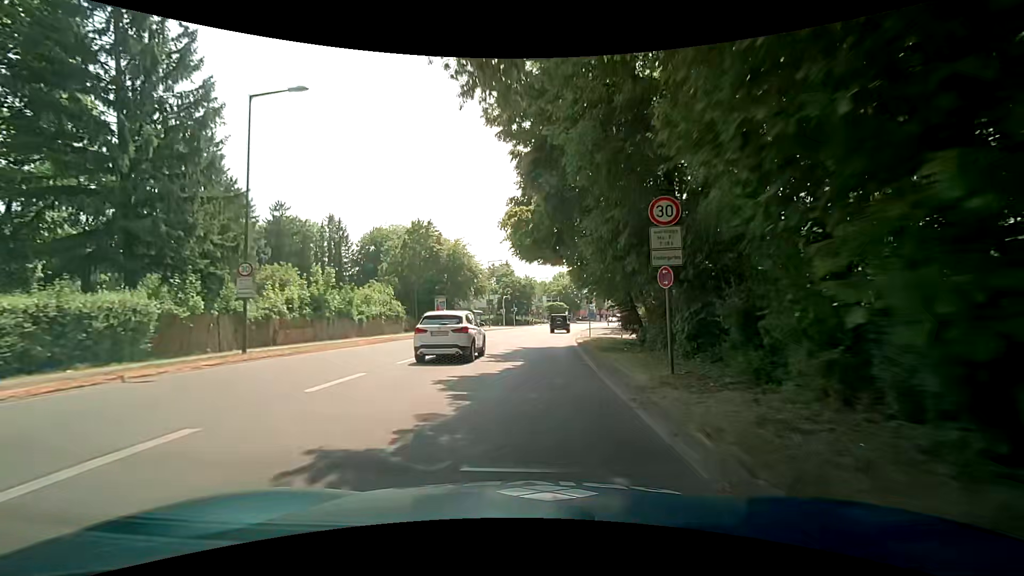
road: secondary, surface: asphalt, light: Day
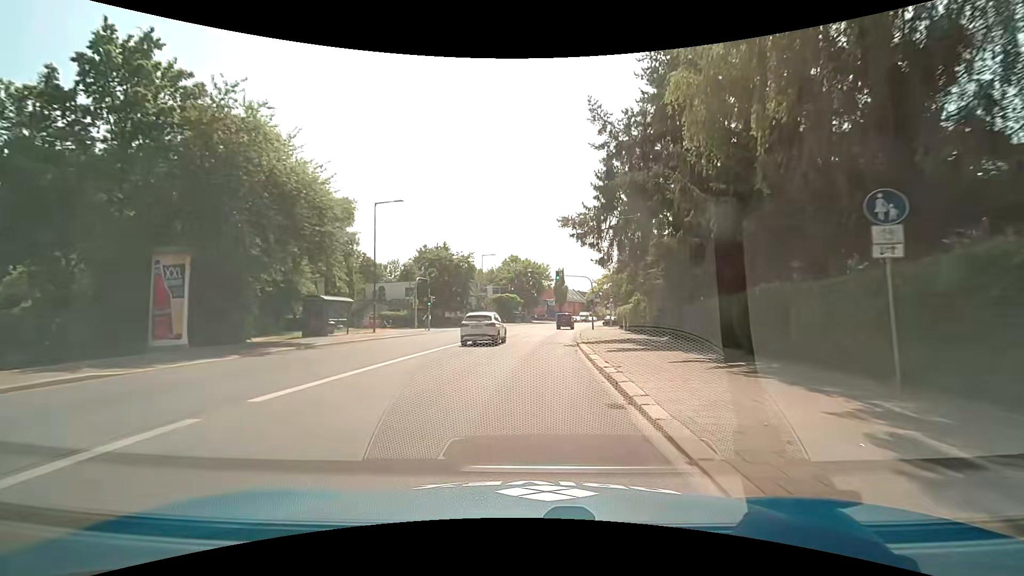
(+1.6, +38.0) m; +6°
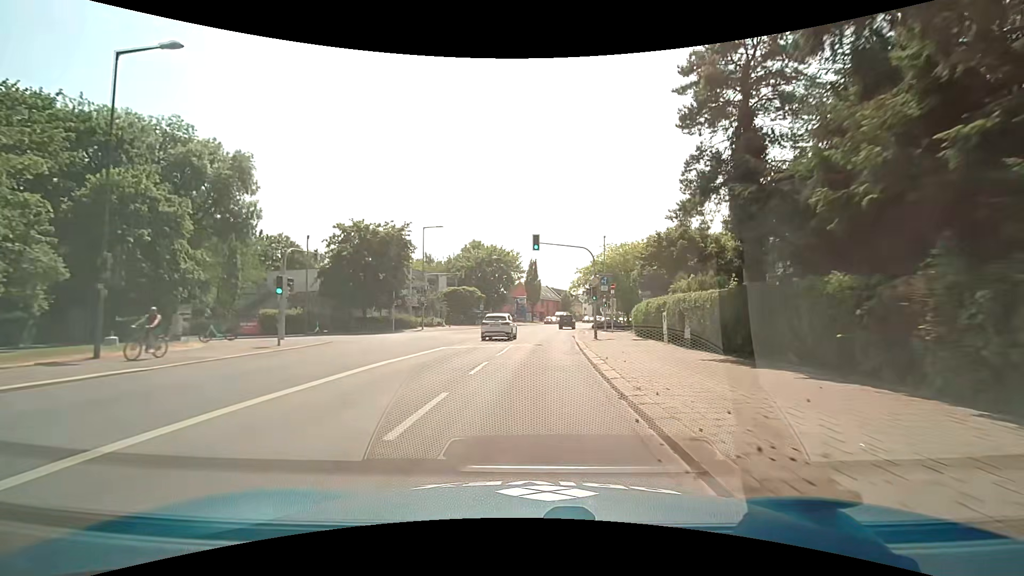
(+0.7, +22.9) m; +3°
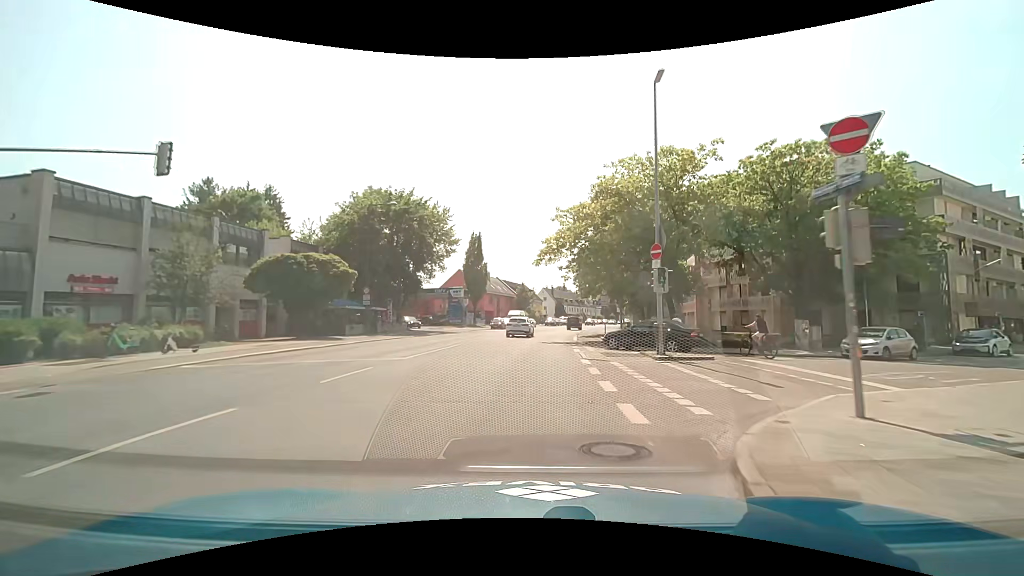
(+1.7, +38.1) m; +5°
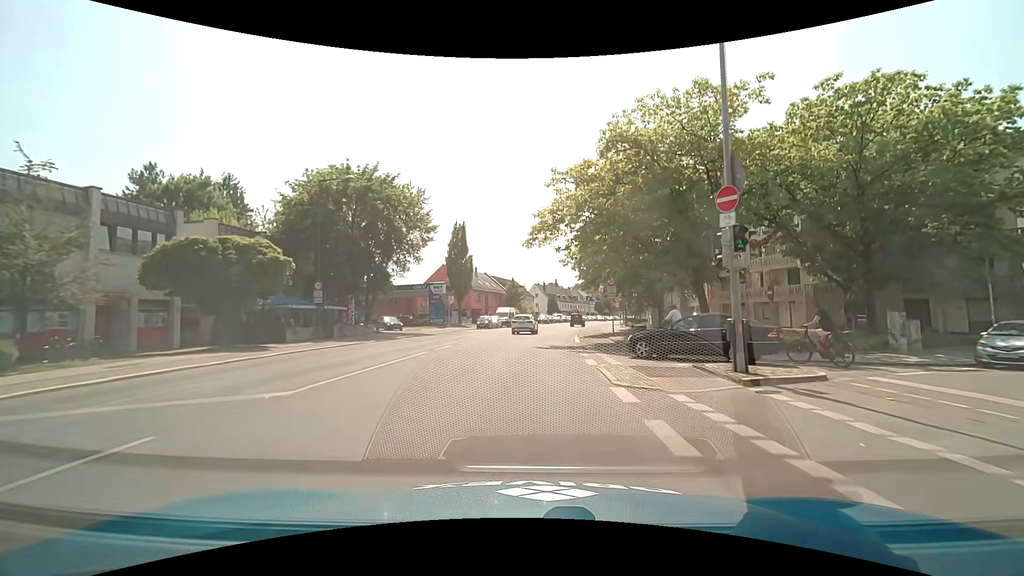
(+0.1, +7.6) m; +1°
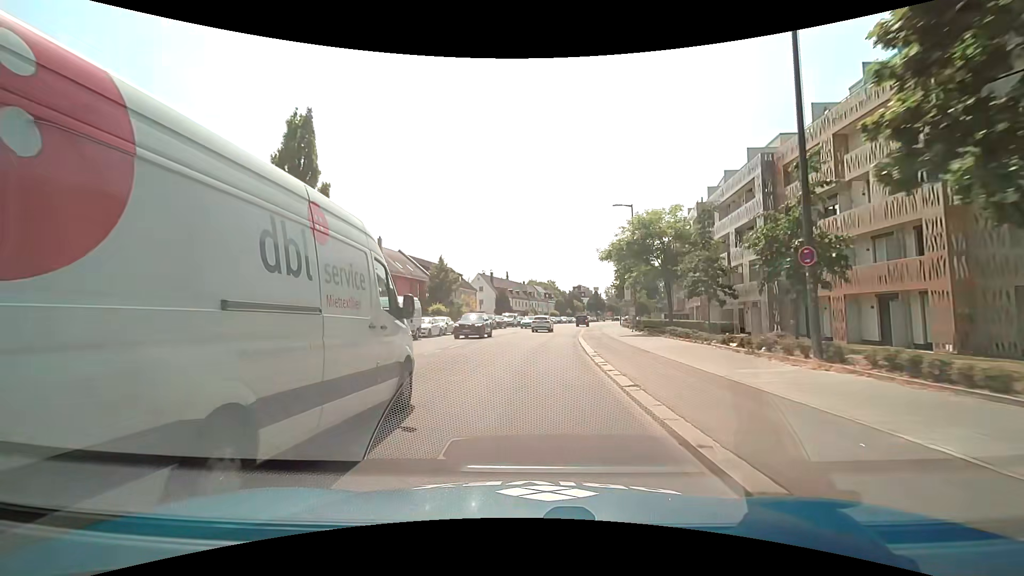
(+1.7, +38.1) m; +6°
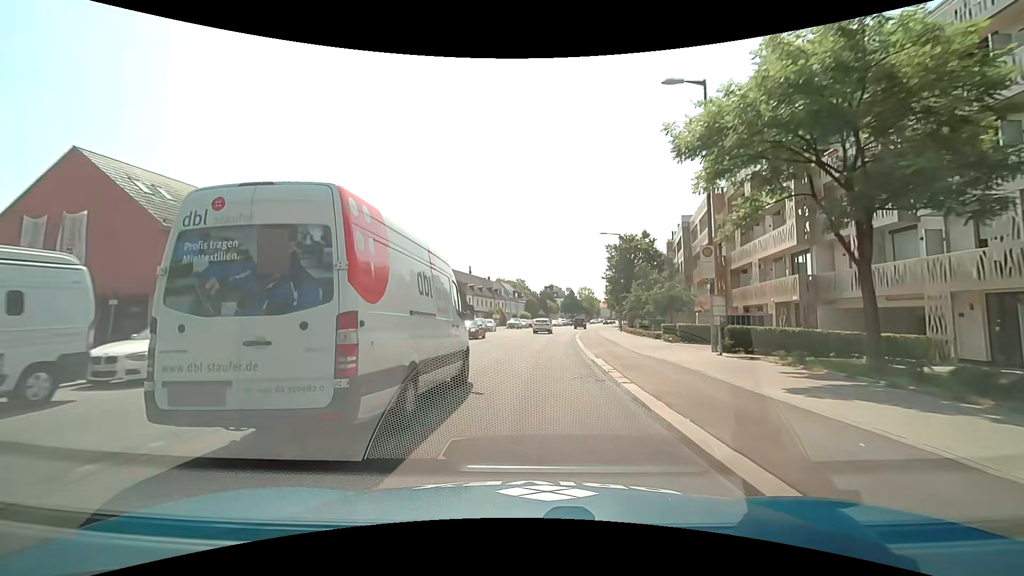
(+0.5, +22.9) m; +3°
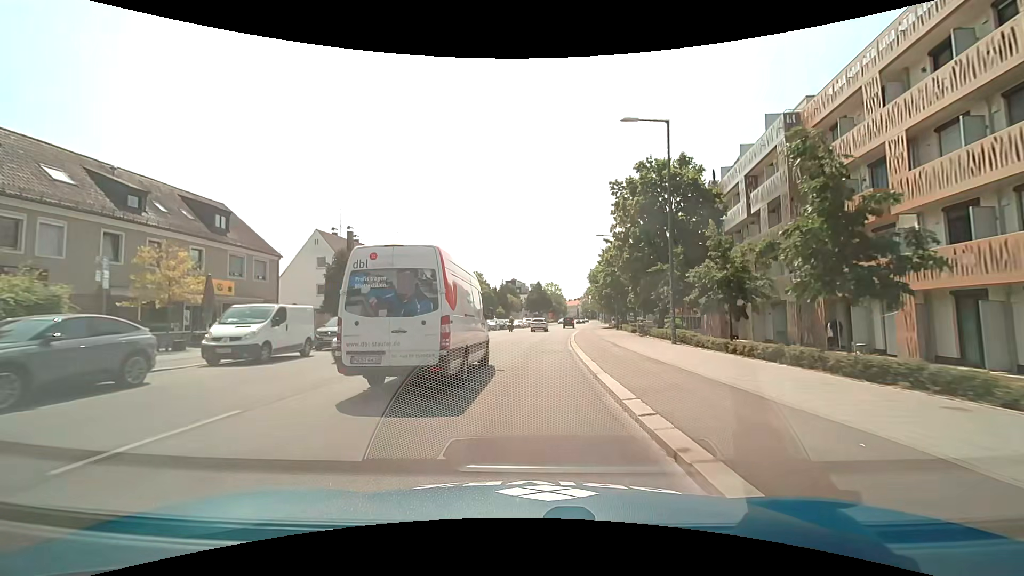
(+1.6, +30.5) m; +5°
(0, +10) (0, +20) (0, +30) (+1, +40) (+1, +50) (+2, +60) (+3, +70) (+4, +80) (+5, +90) (+7, +100) m
